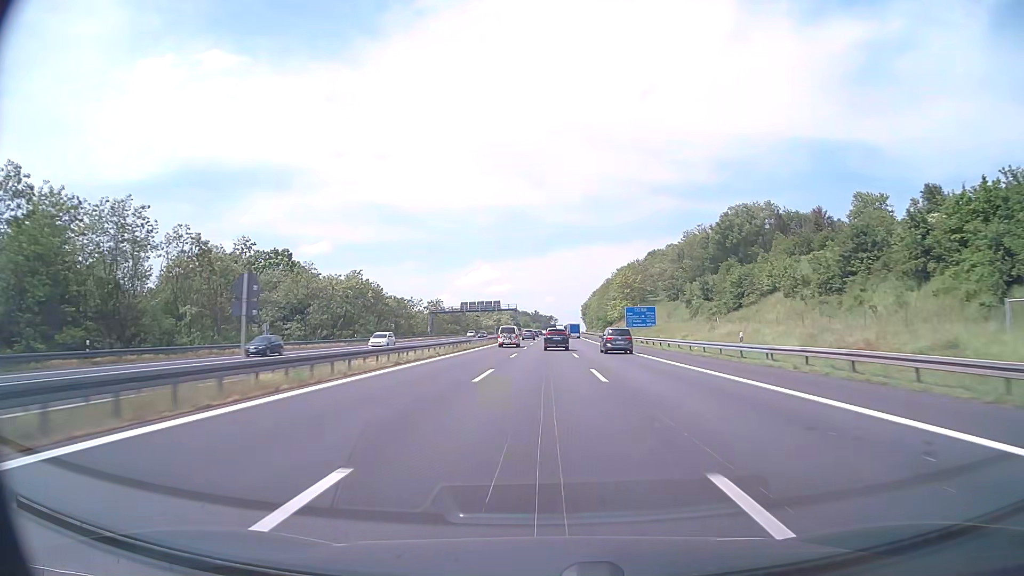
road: motorway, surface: asphalt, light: Day
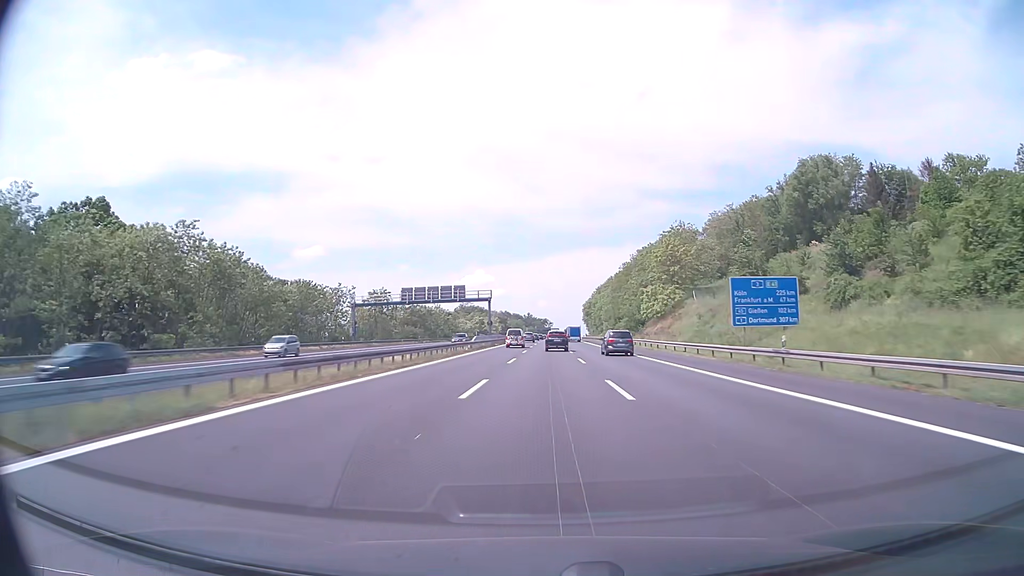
(+0.2, +57.8) m; 0°
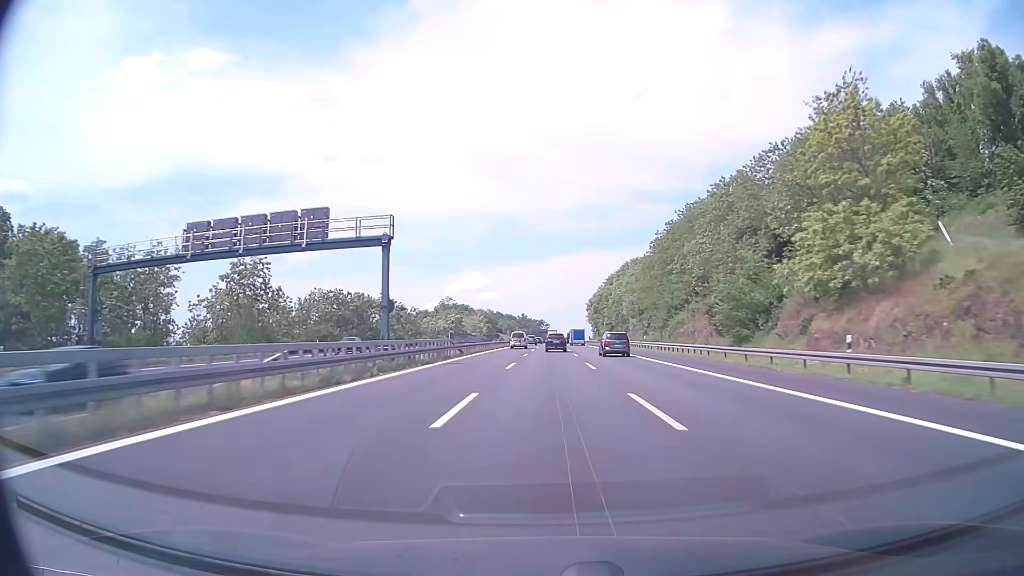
(+0.2, +57.9) m; 0°
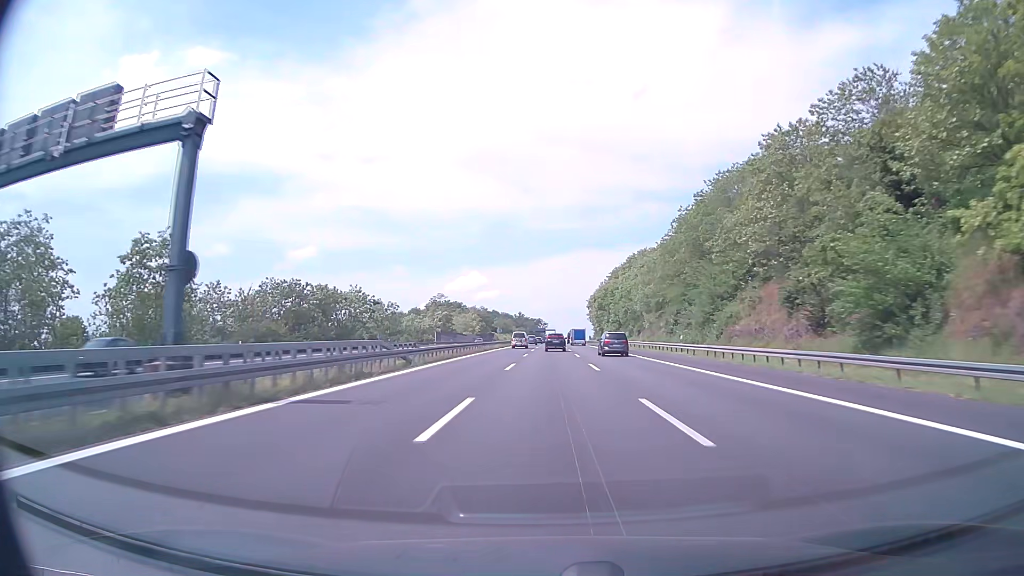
(0.0, +19.3) m; 0°
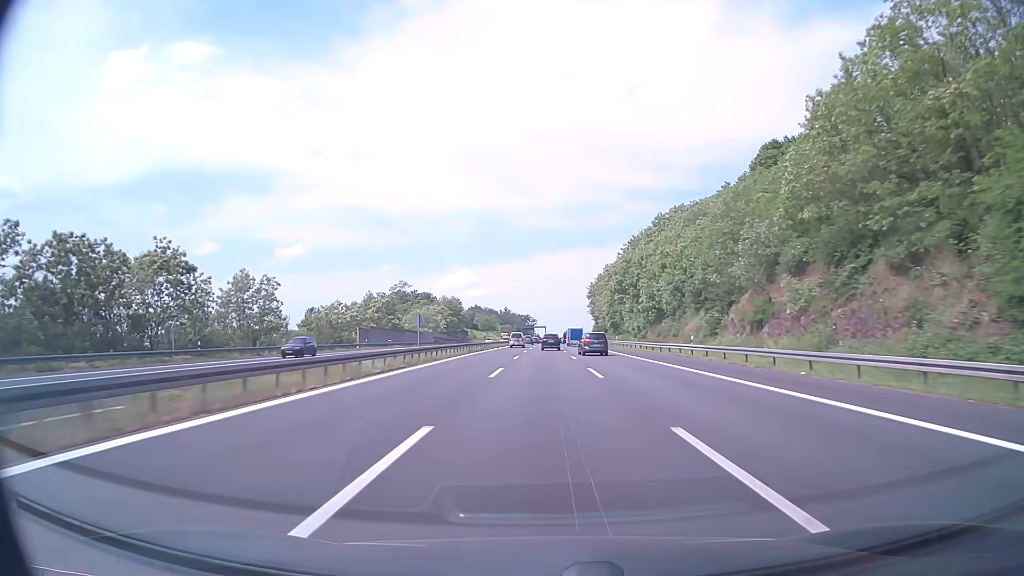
(+0.5, +58.0) m; +1°
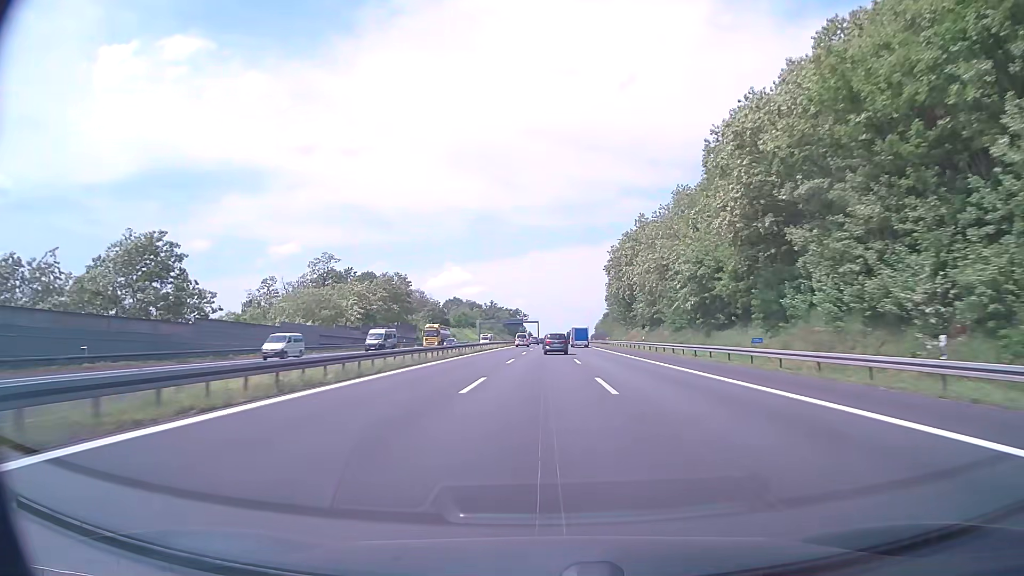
(+0.3, +77.4) m; +1°
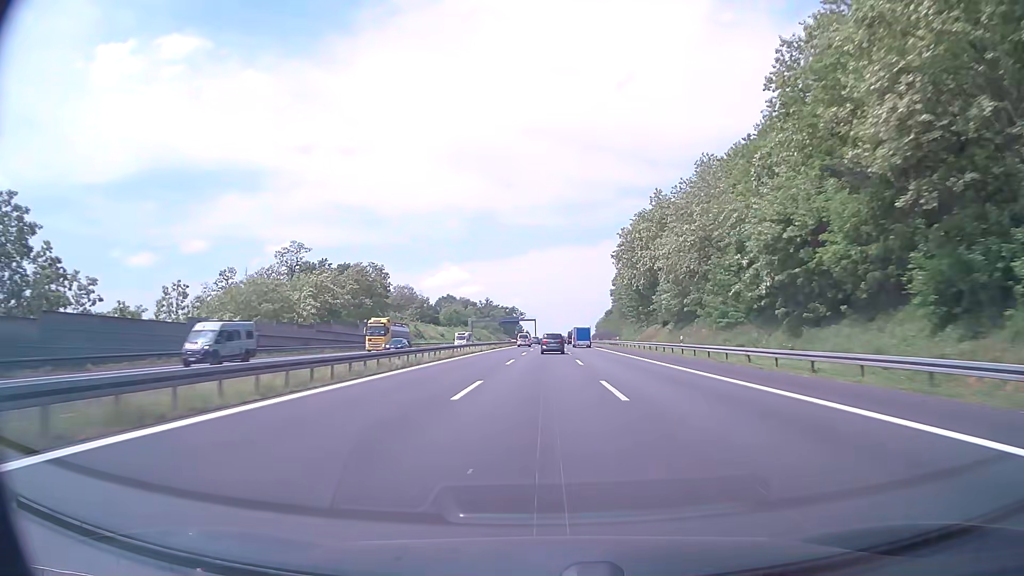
(0.0, +19.4) m; 0°
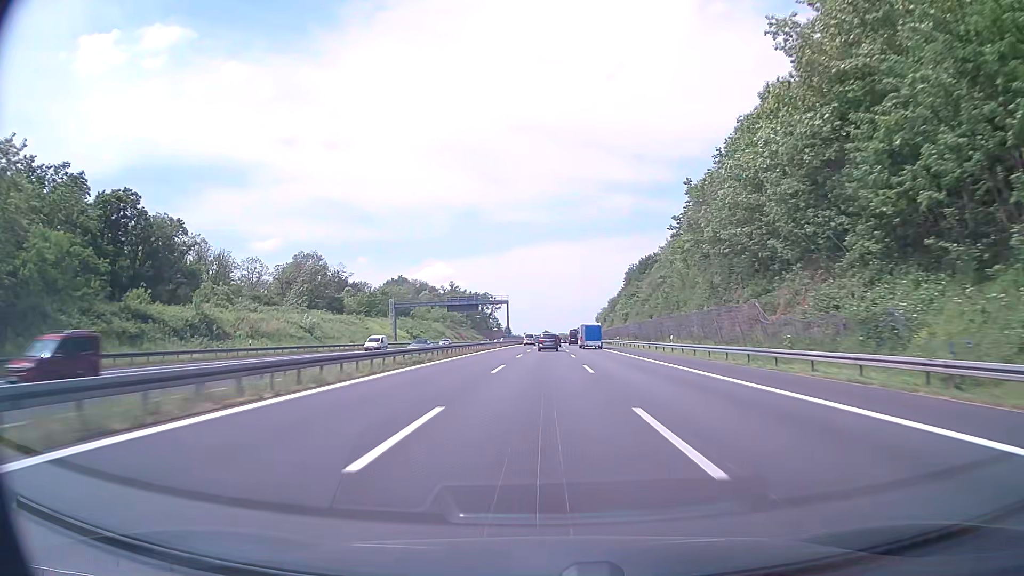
(+1.0, +97.0) m; +1°
(0, +10) (0, +20) (0, +30) (0, +40) (0, +50) (0, +60) (0, +70) (+1, +80) (+1, +90) (+1, +100) m
